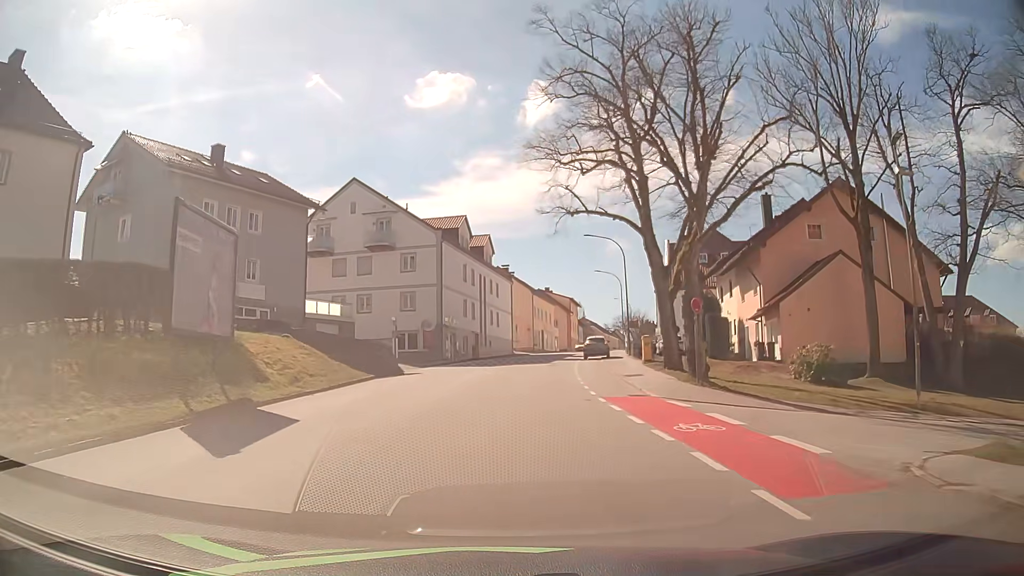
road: tertiary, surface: asphalt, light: Day
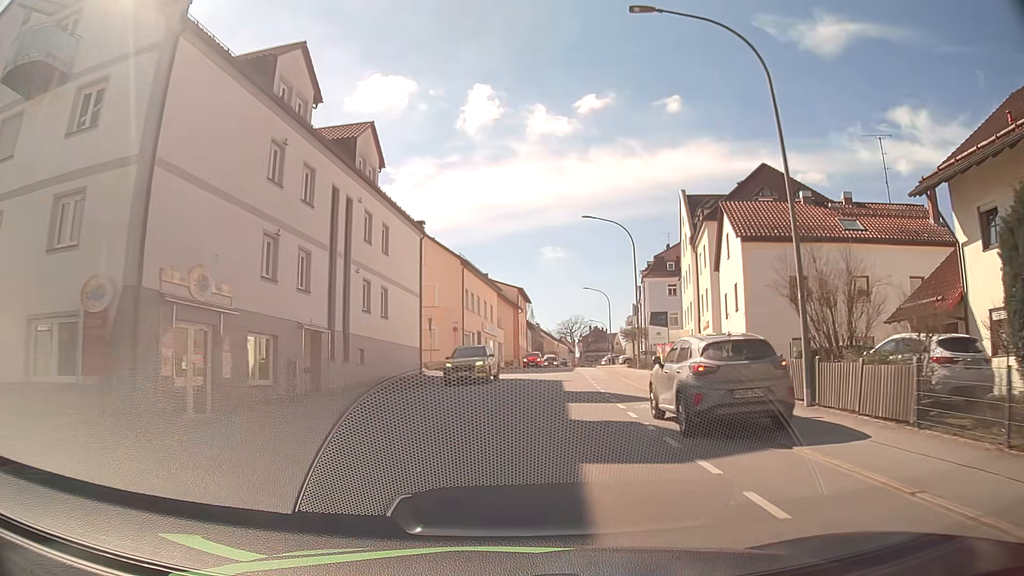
(+1.8, +35.8) m; +7°
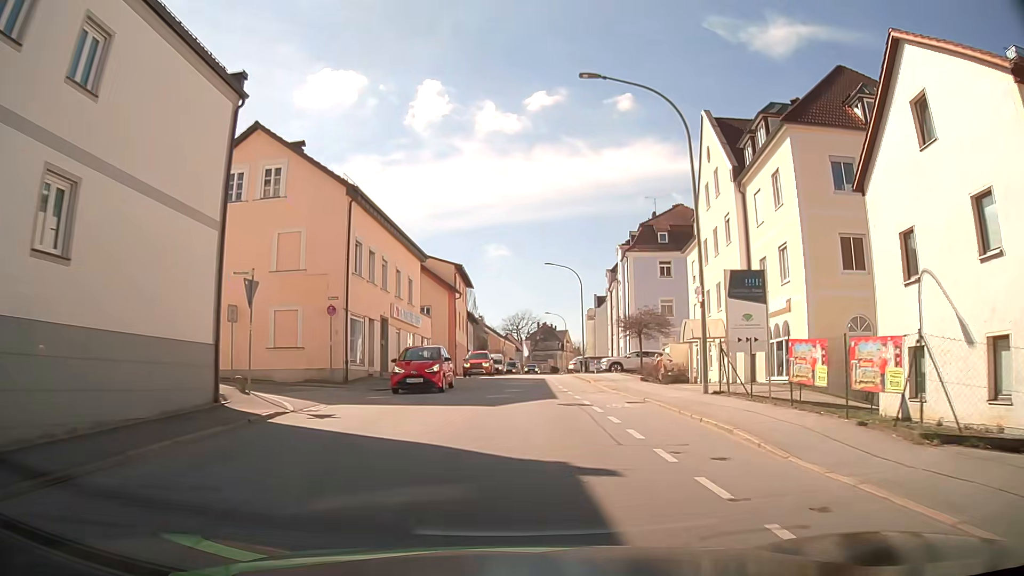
(+0.7, +20.9) m; +5°
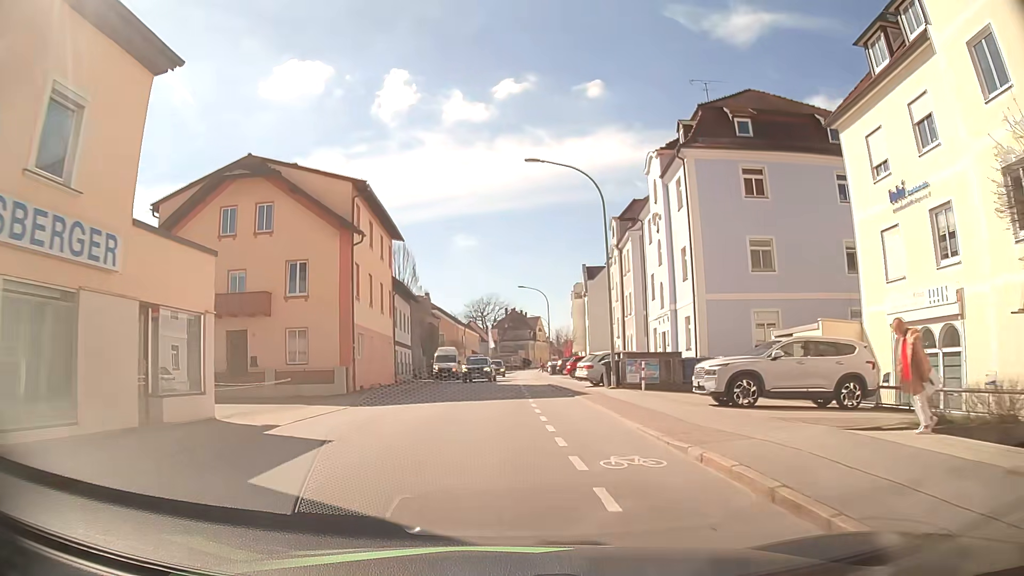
(+0.7, +28.6) m; +2°
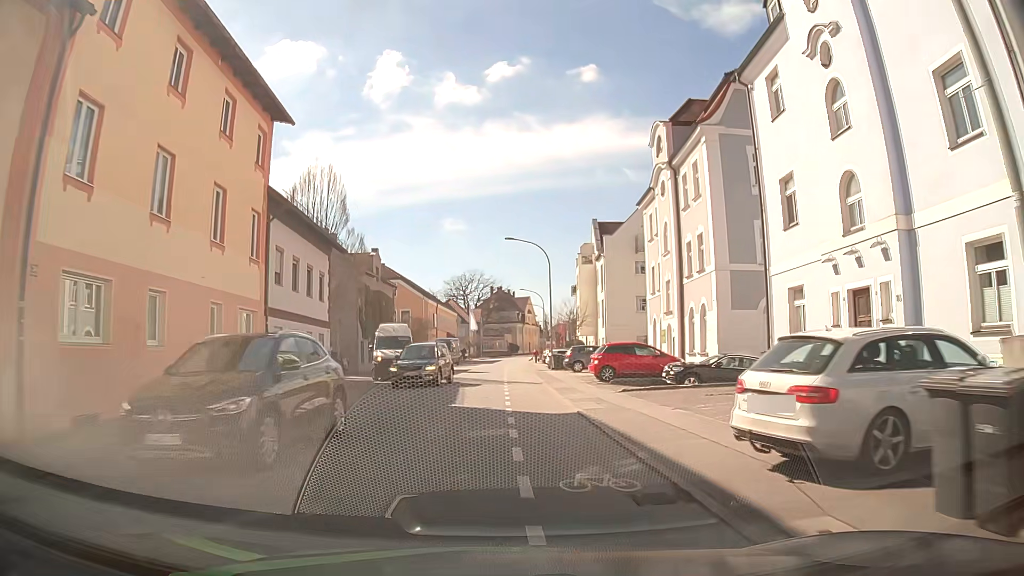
(+0.5, +21.6) m; +1°
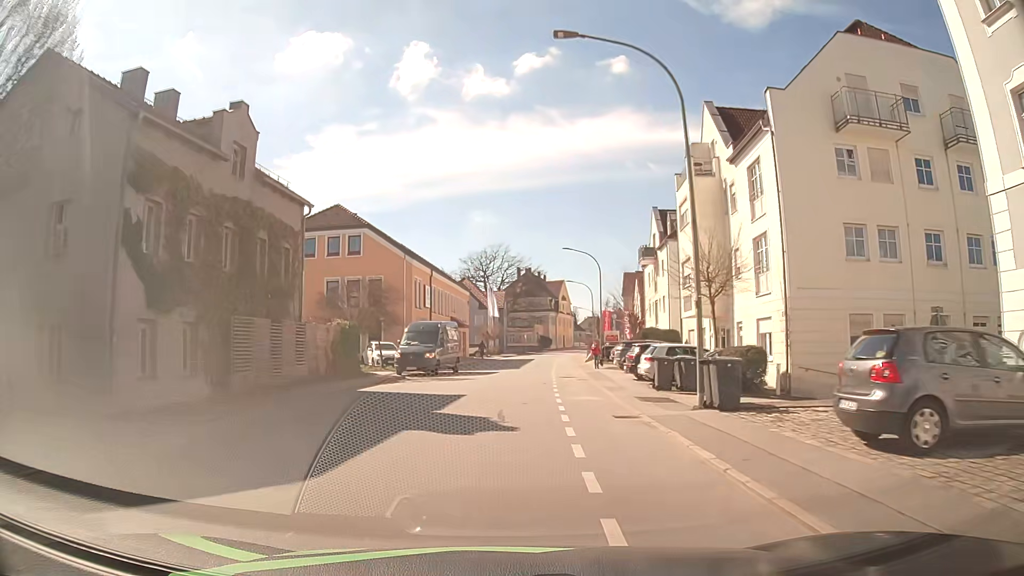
(-0.2, +30.2) m; -2°
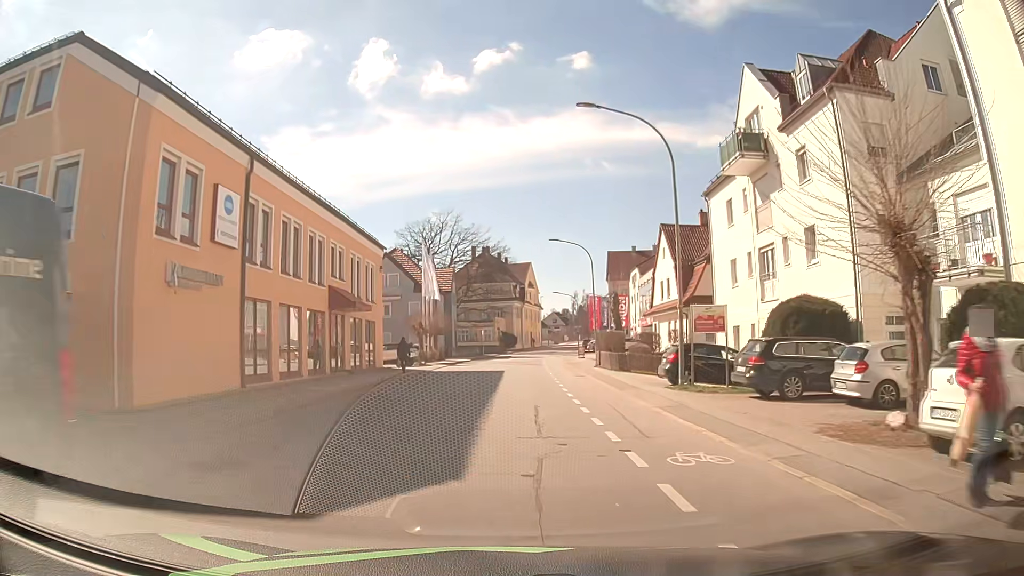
(+0.6, +31.5) m; +3°
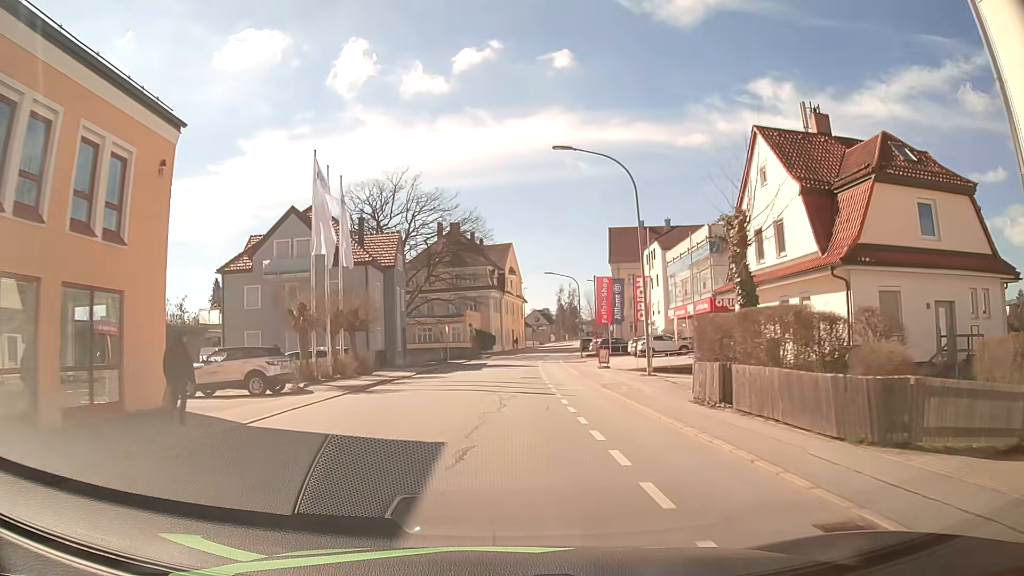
(+0.5, +24.2) m; +2°
(0, +10) (0, +20) (0, +30) (+1, +40) (+1, +50) (+2, +60) (+3, +70) (+5, +80) (+7, +89) (+9, +99) m
